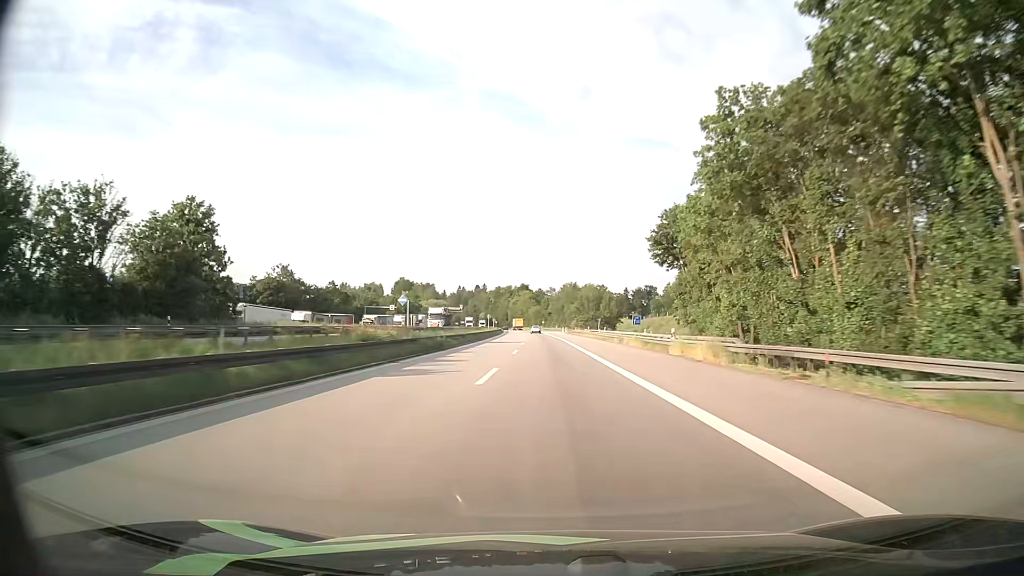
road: motorway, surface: asphalt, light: Day
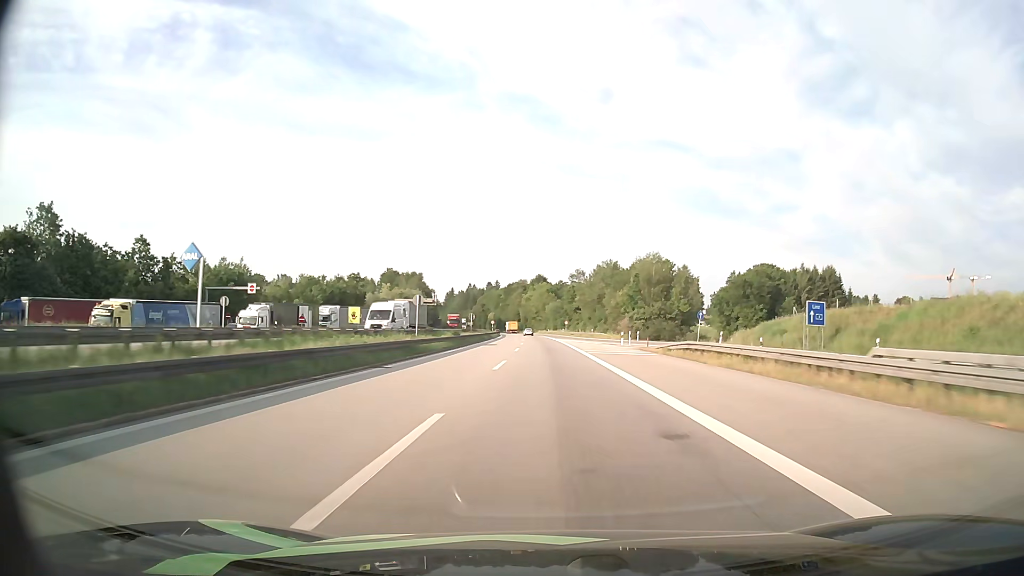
(-1.0, +83.0) m; -2°
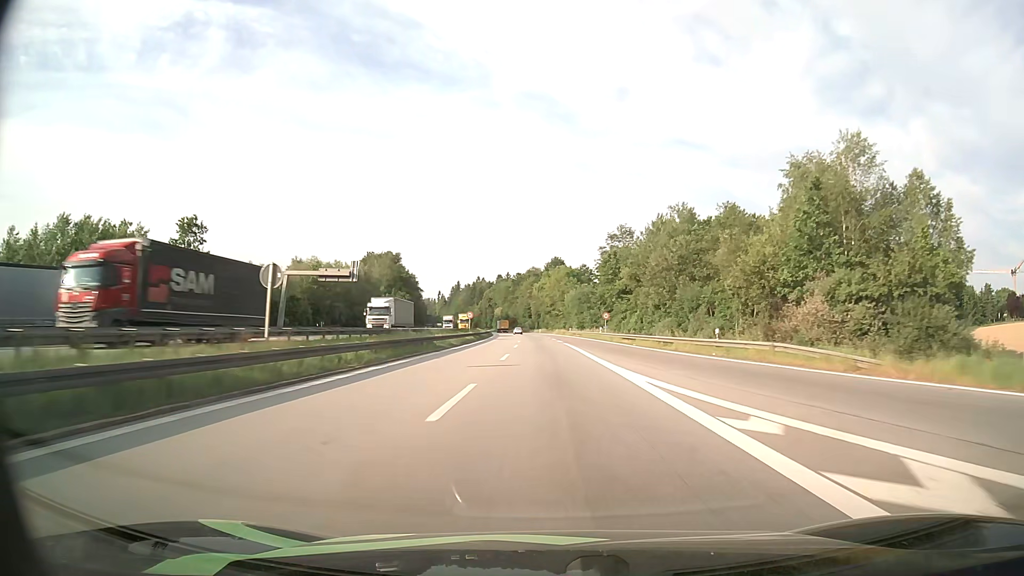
(-0.9, +66.4) m; -1°
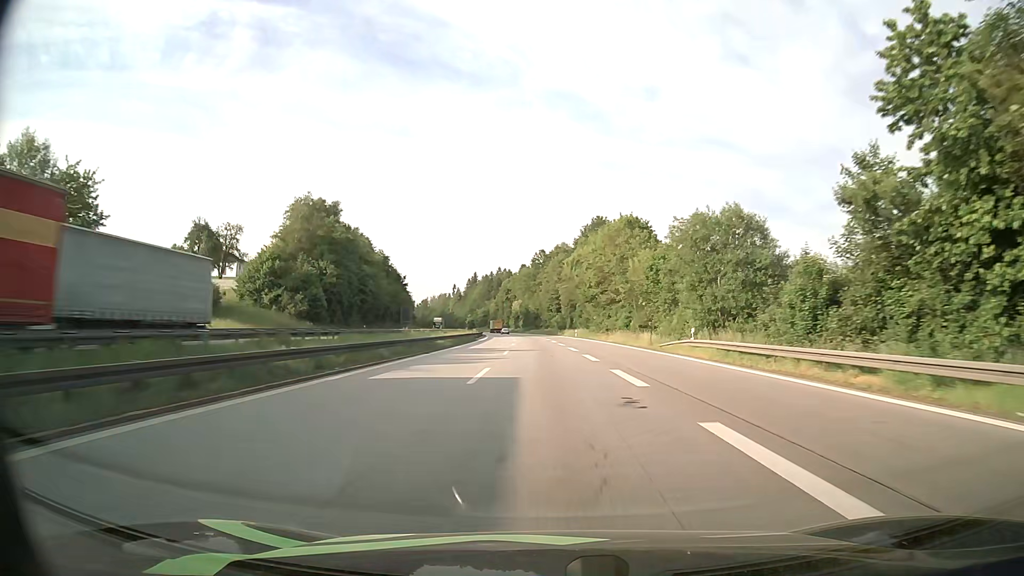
(-1.8, +83.0) m; -3°
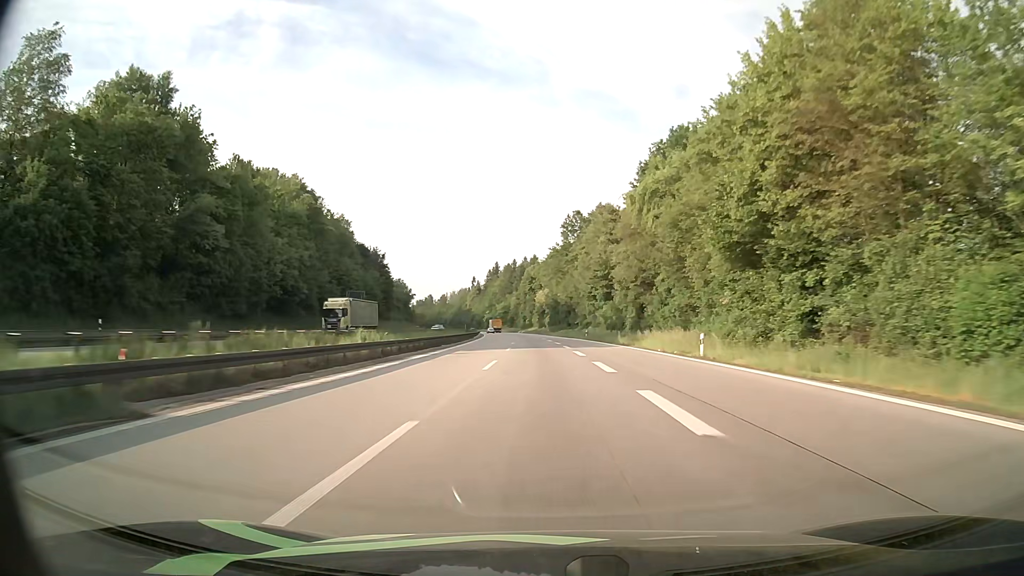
(-1.3, +66.5) m; -3°
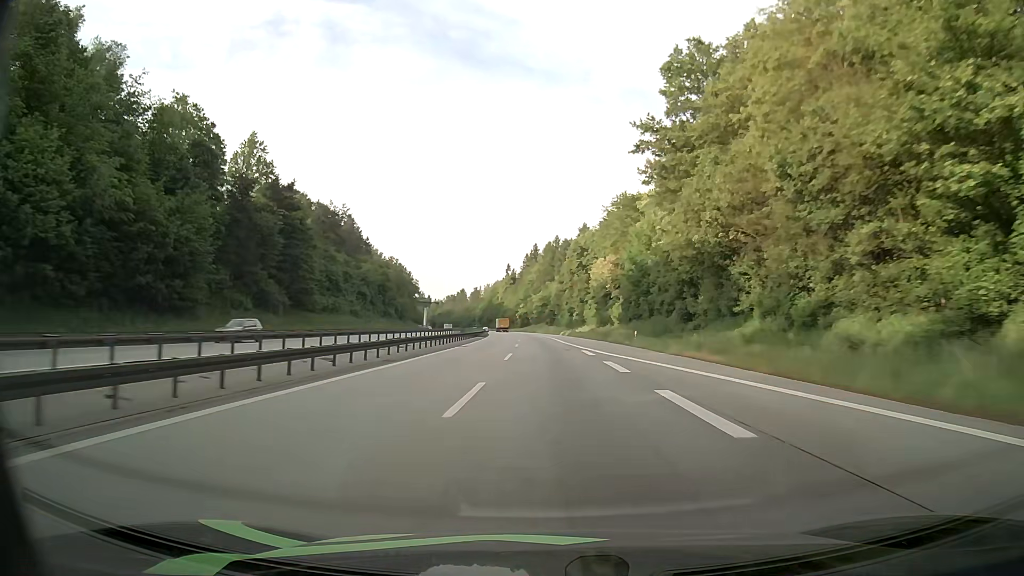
(-2.7, +83.3) m; -4°
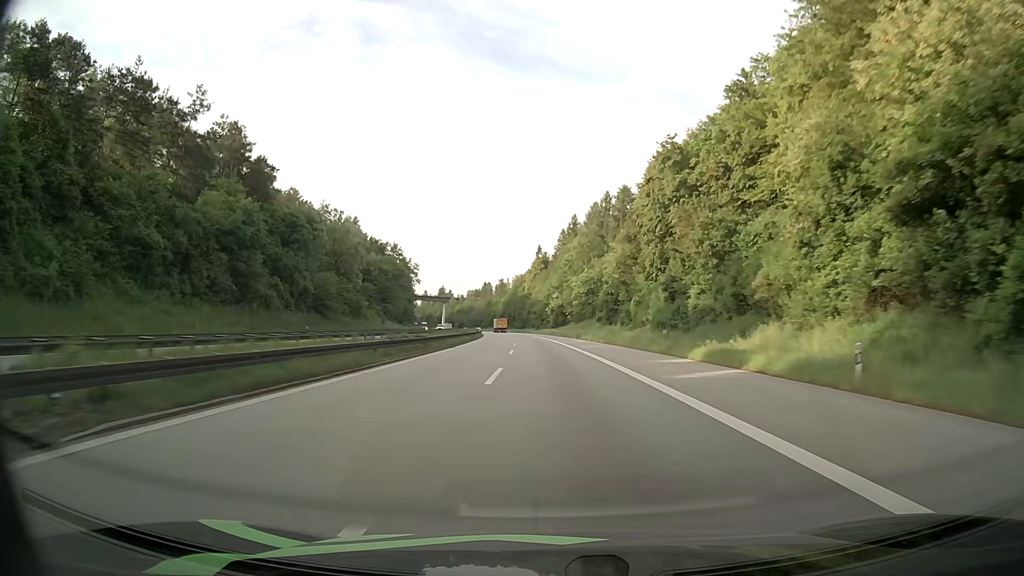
(-2.3, +83.2) m; -3°
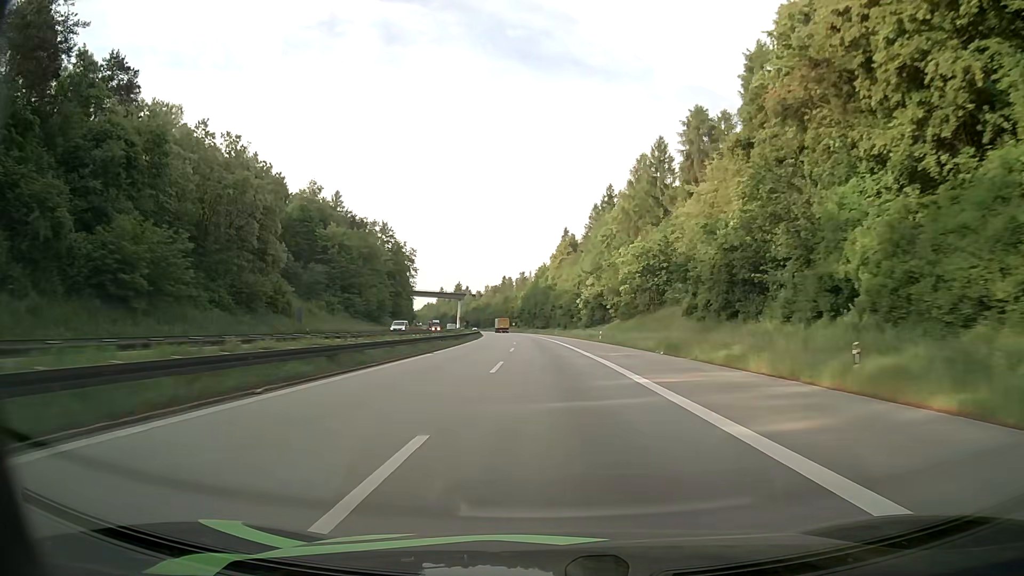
(-0.9, +50.0) m; -2°
(0, +10) (0, +20) (0, +30) (-1, +40) (-1, +50) (-2, +60) (-2, +70) (-3, +80) (-3, +90) (-4, +100) m
